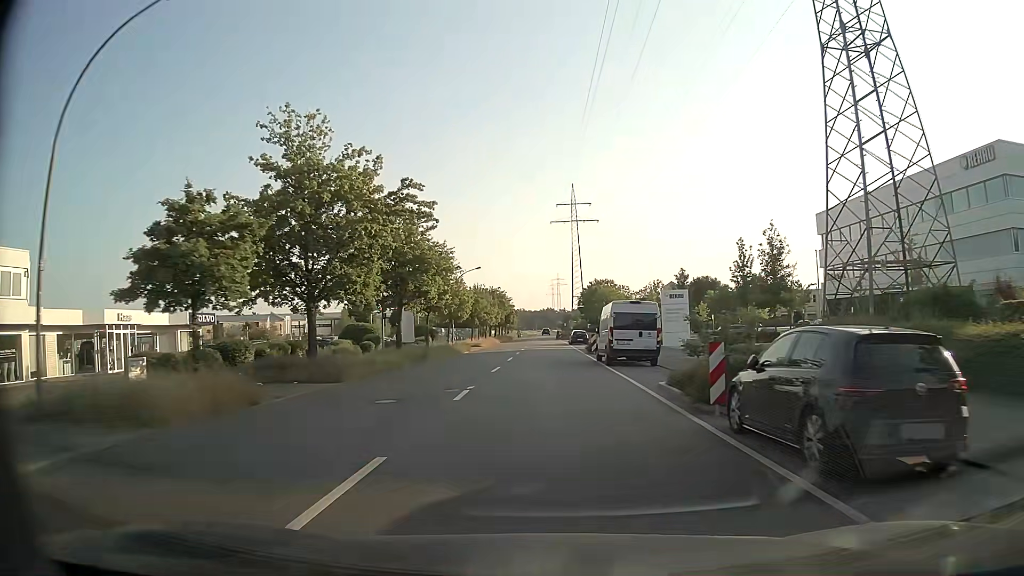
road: tertiary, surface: asphalt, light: Day
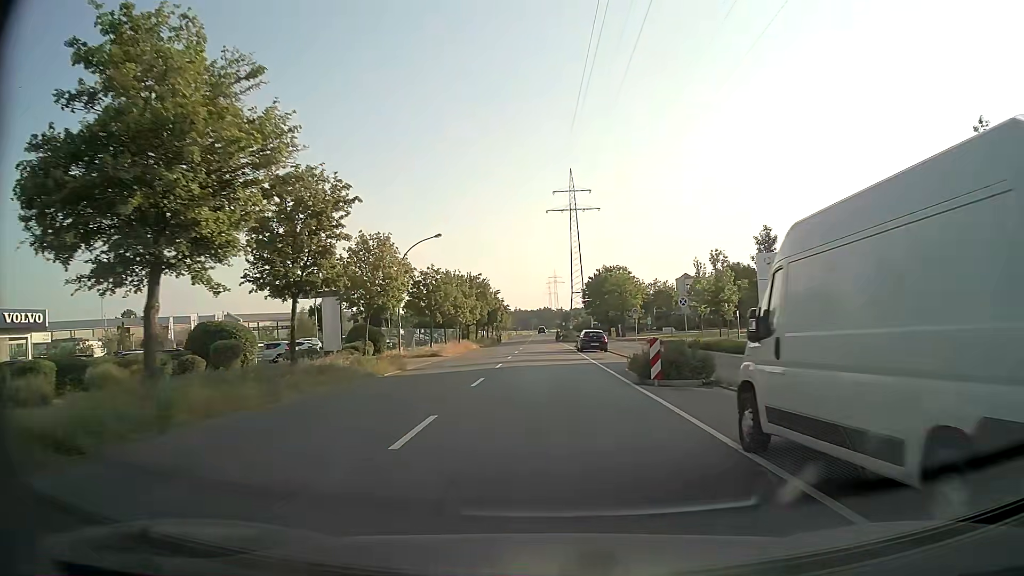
(0.0, +23.4) m; 0°
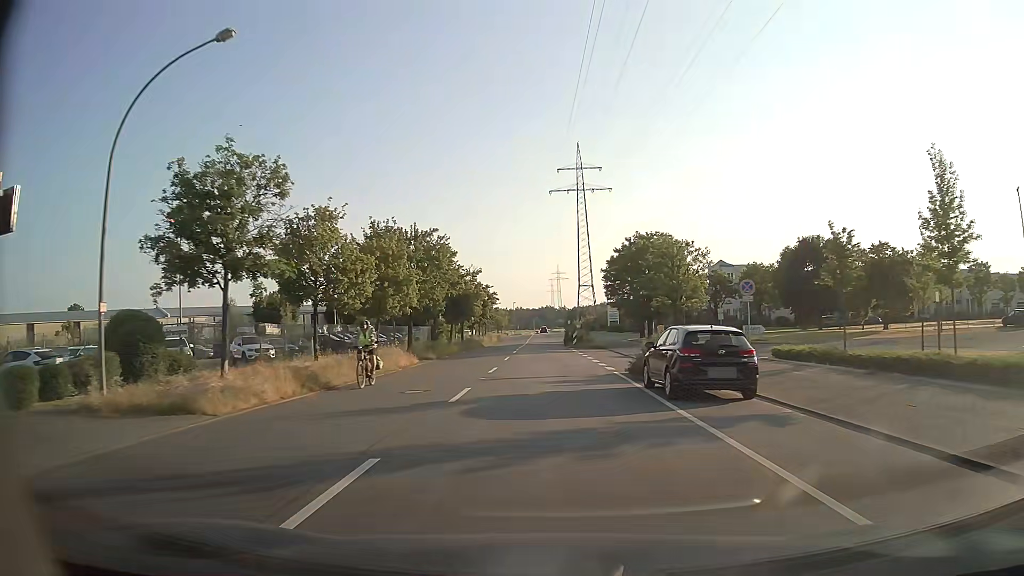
(-0.2, +31.1) m; 0°
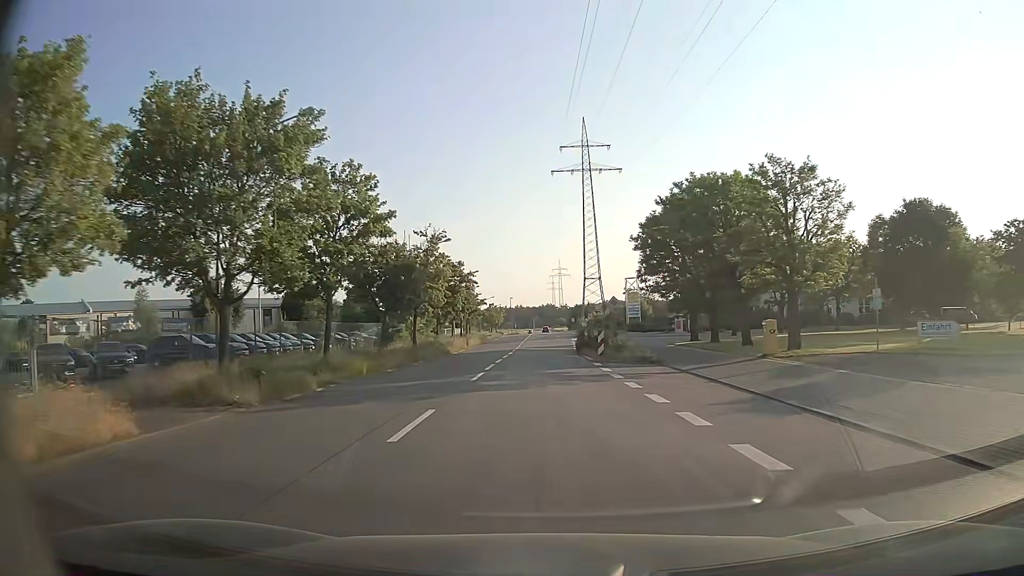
(0.0, +23.3) m; 0°
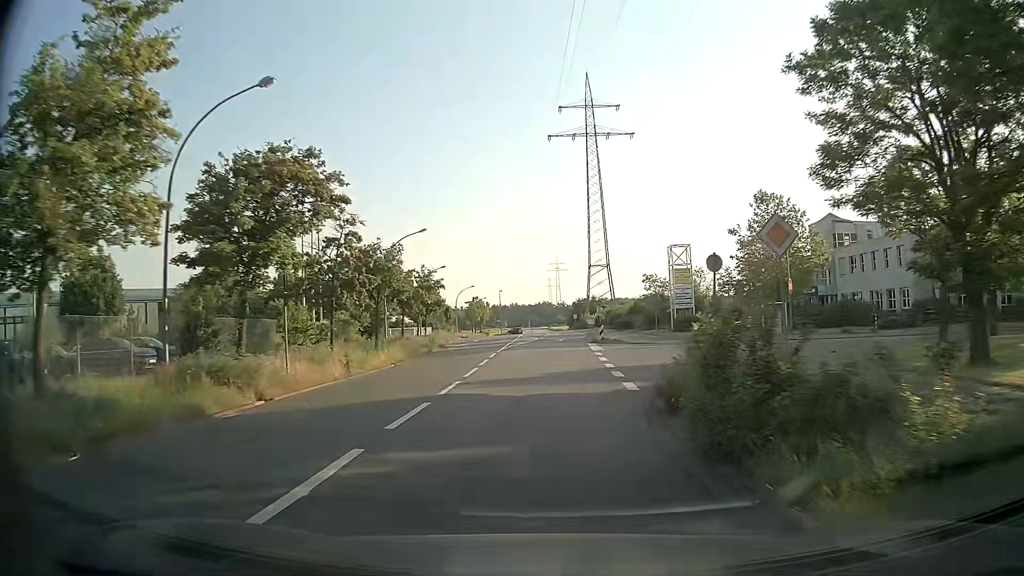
(+0.1, +31.0) m; +1°
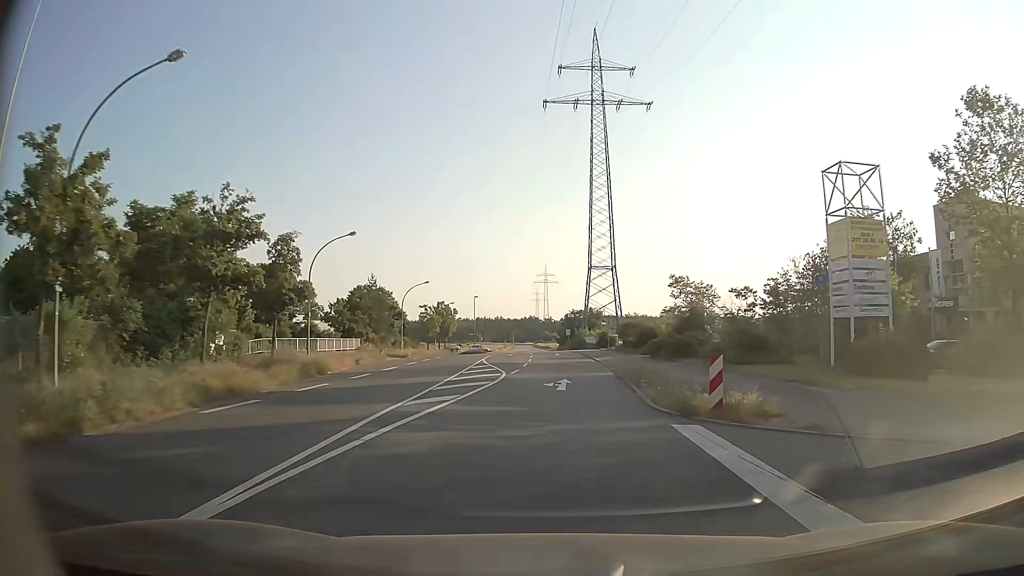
(+0.1, +31.0) m; +1°
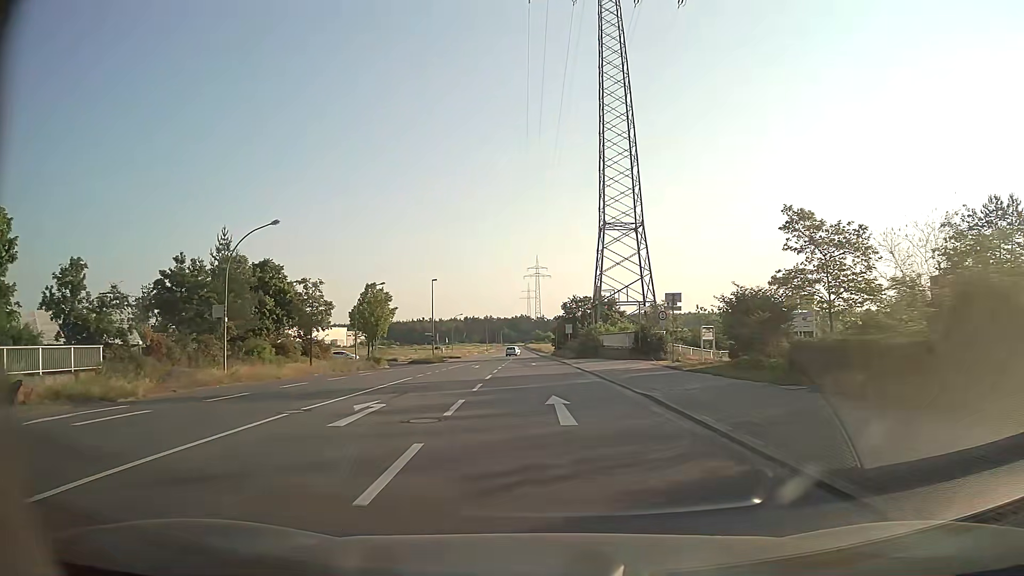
(+0.5, +38.7) m; 0°
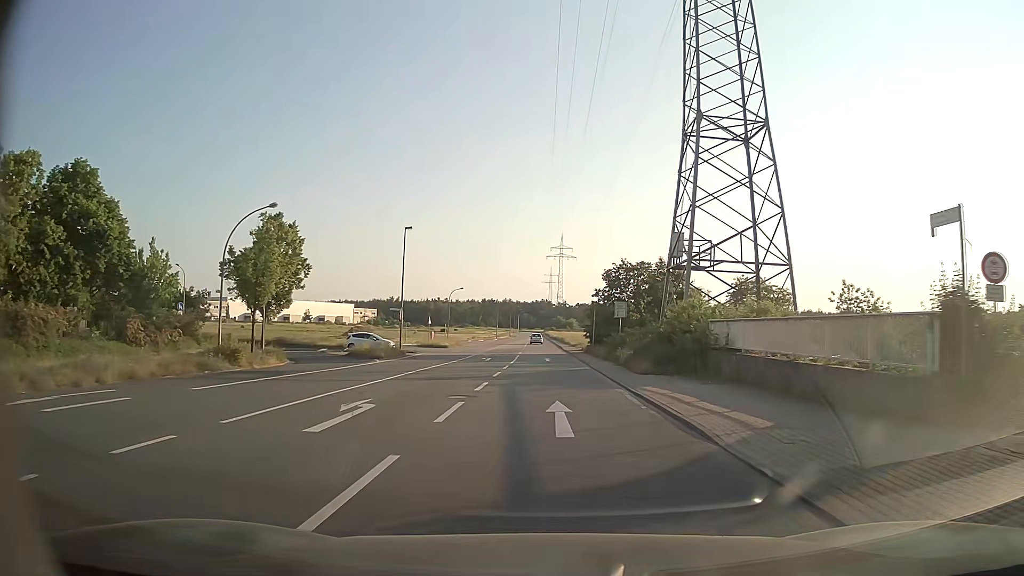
(-0.6, +31.1) m; -2°
(0, +10) (0, +20) (0, +30) (0, +40) (0, +50) (0, +60) (0, +70) (0, +80) (-1, +90) (-1, +100) m
